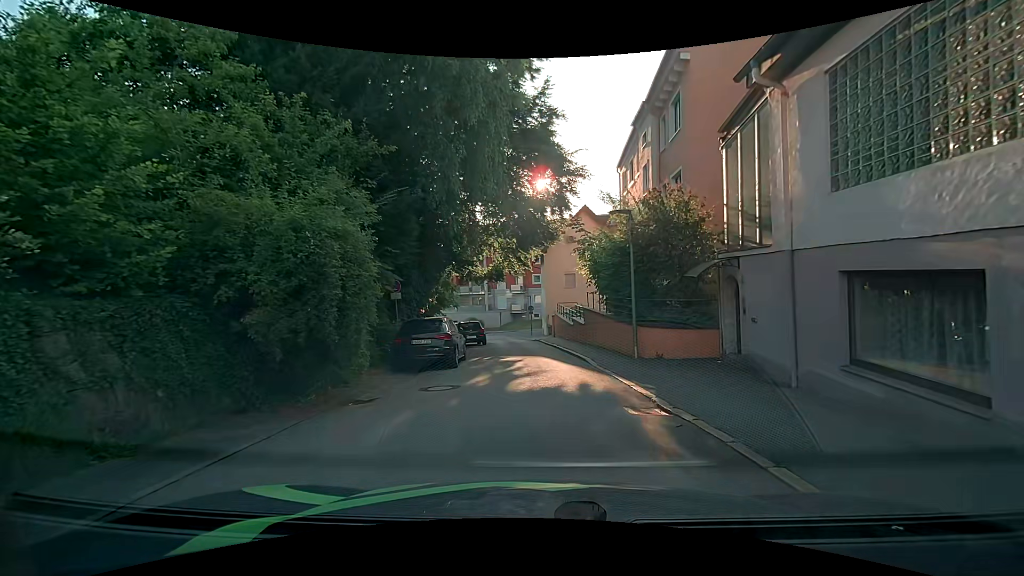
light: Day
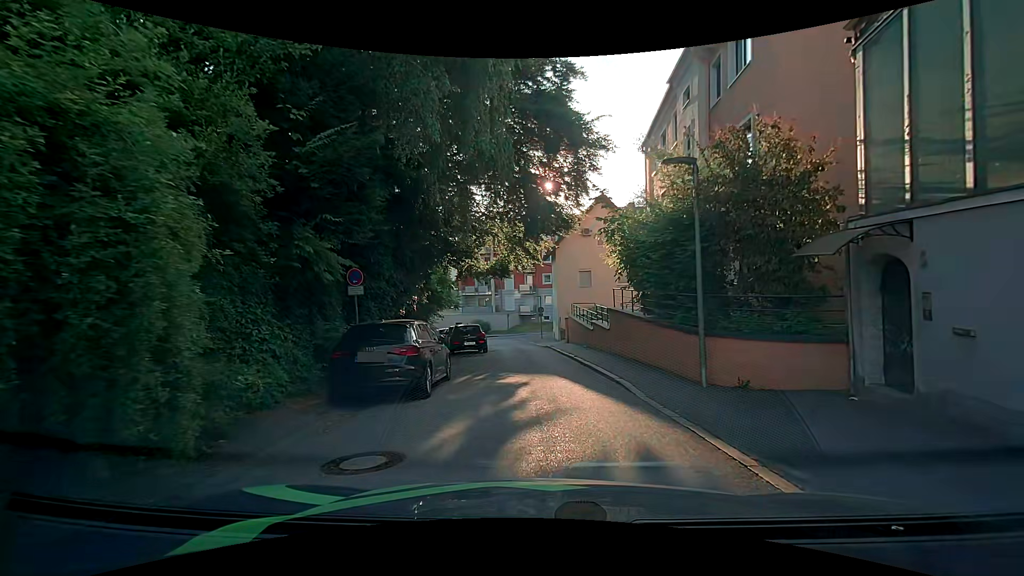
(+0.1, +4.7) m; -1°
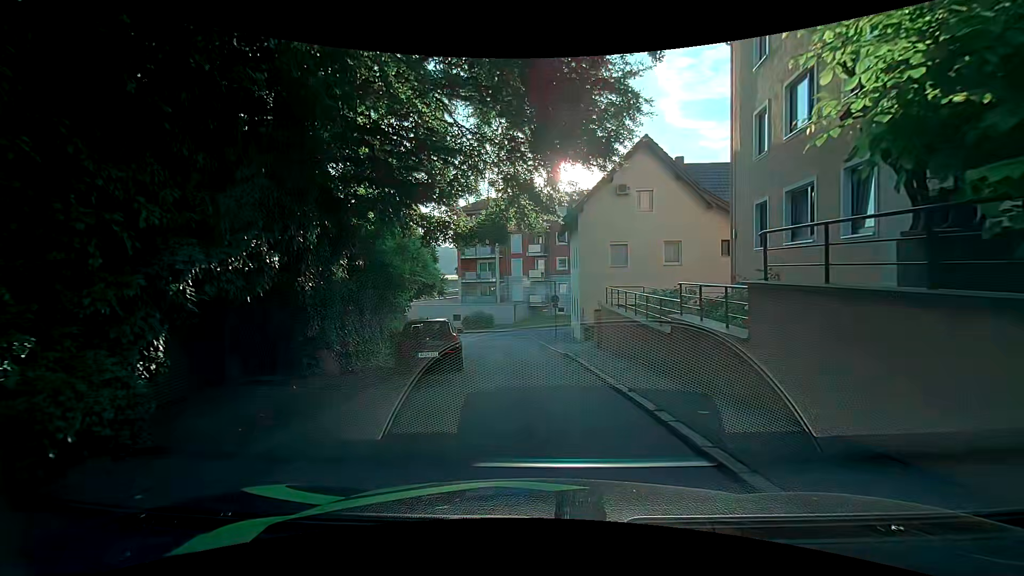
(0.0, +10.7) m; -1°
